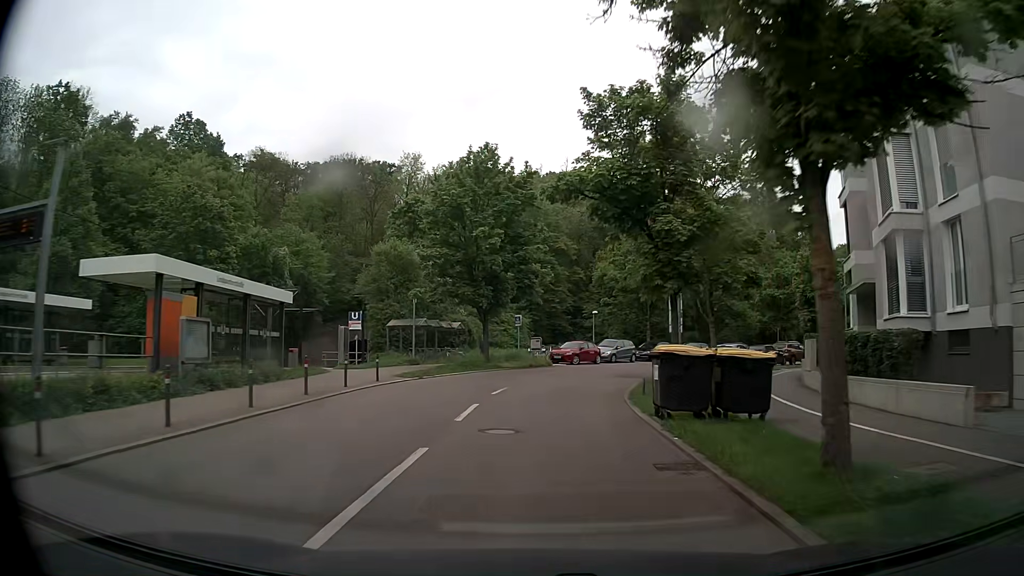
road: secondary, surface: asphalt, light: Day
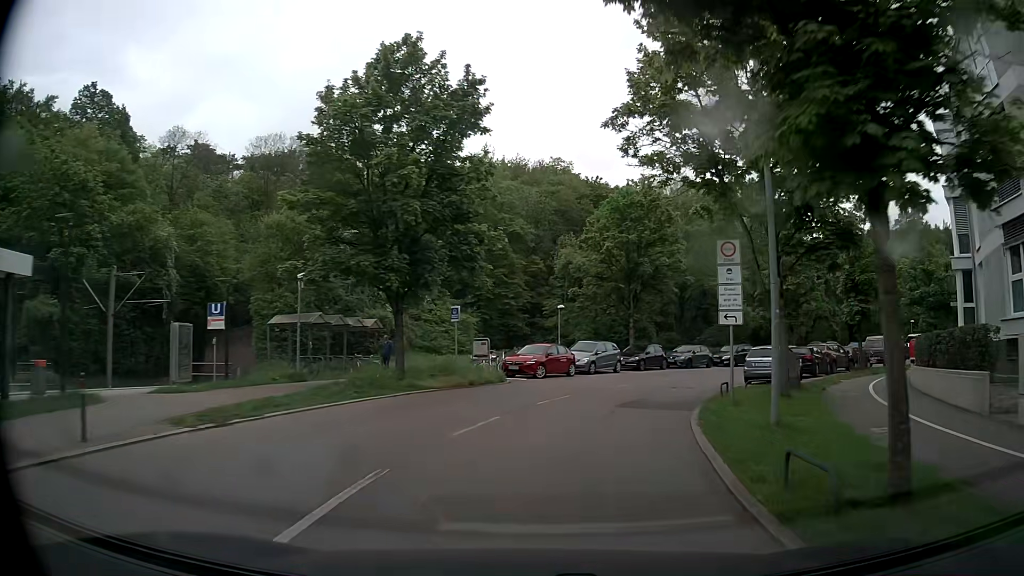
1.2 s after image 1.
(+0.2, +13.3) m; +4°
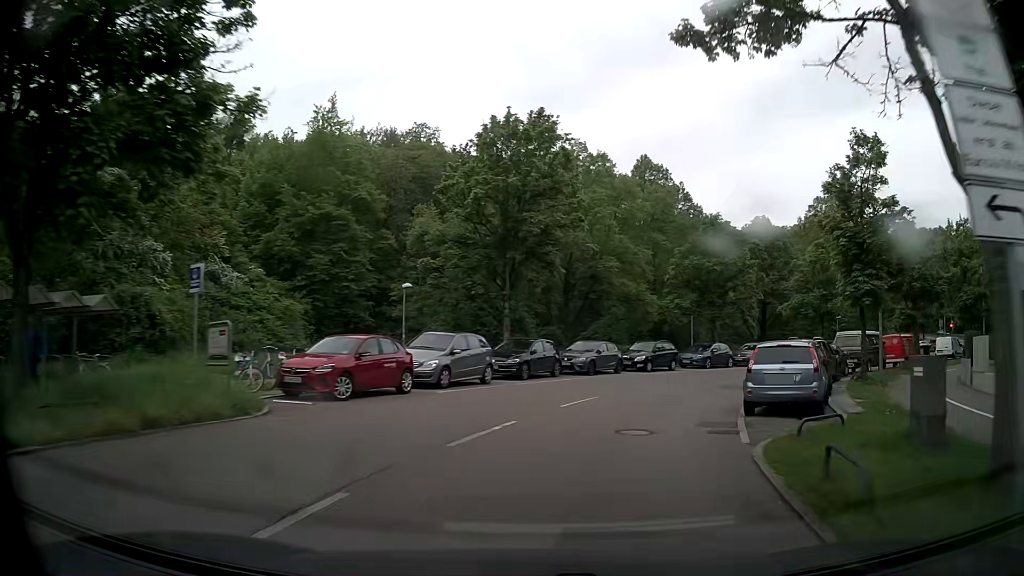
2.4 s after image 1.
(+1.1, +13.2) m; +10°
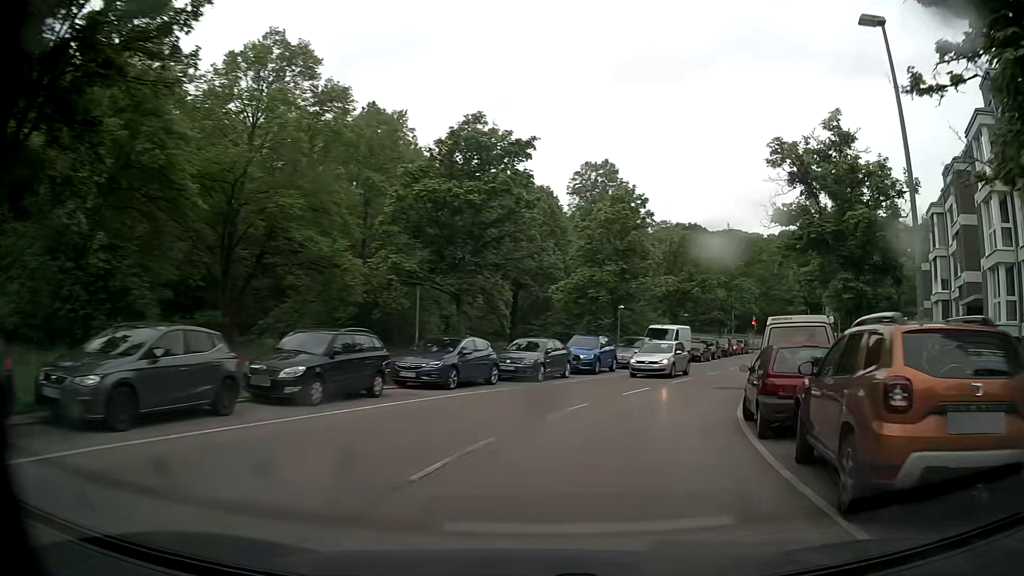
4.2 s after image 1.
(+3.8, +19.2) m; +25°
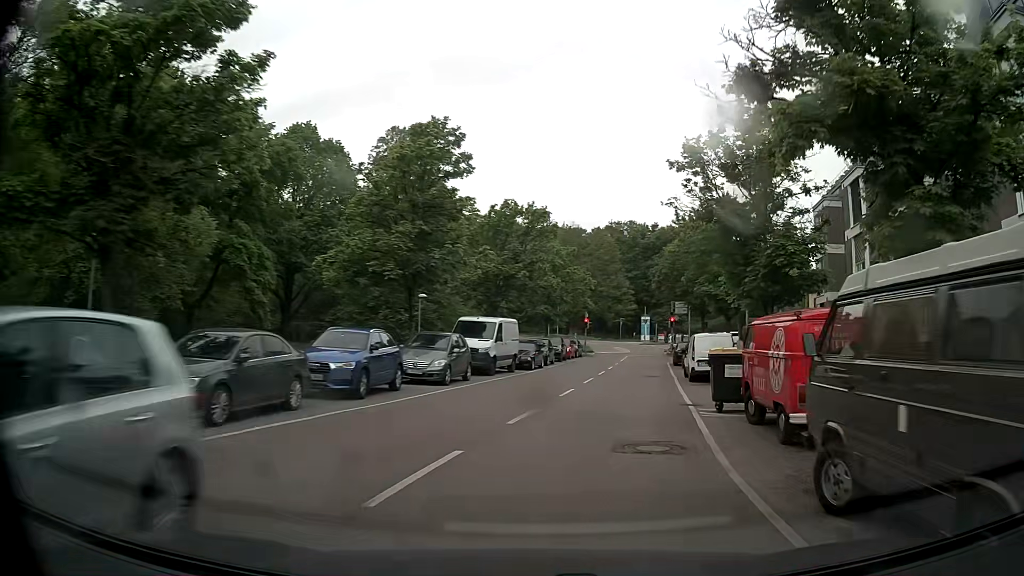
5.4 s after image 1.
(+1.7, +12.6) m; +16°
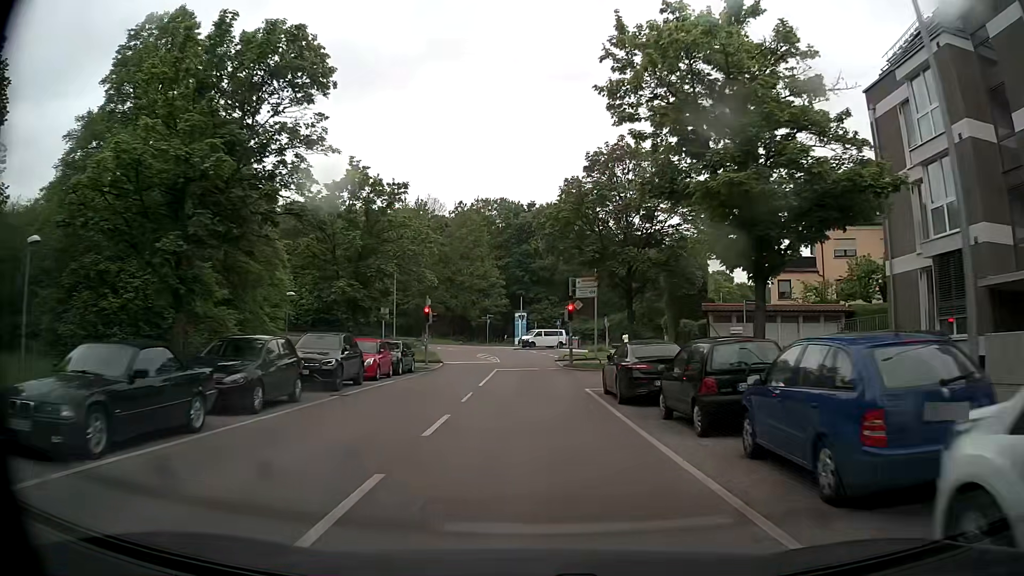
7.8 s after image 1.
(+3.3, +25.5) m; +10°
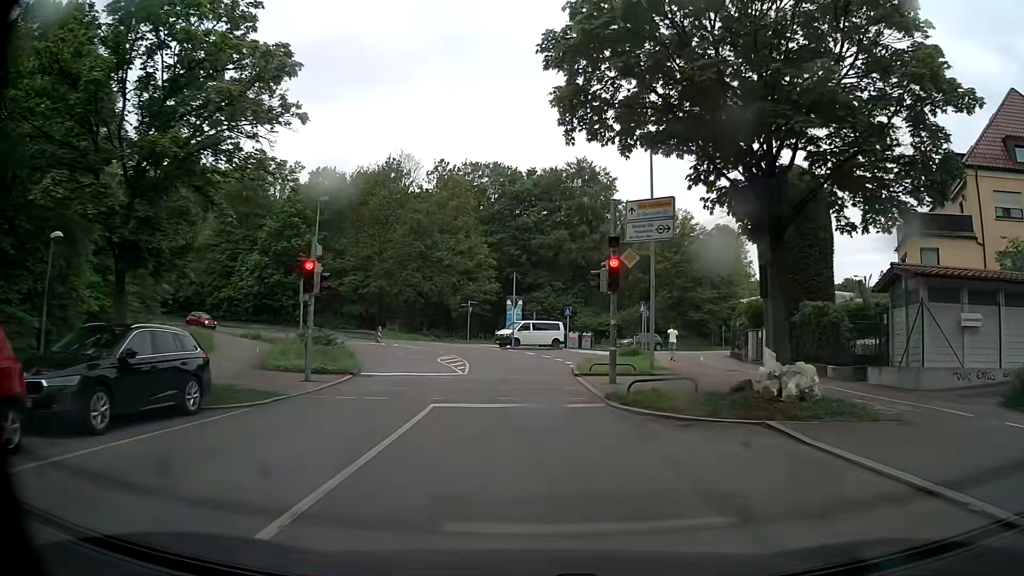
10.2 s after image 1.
(+0.3, +20.3) m; 0°
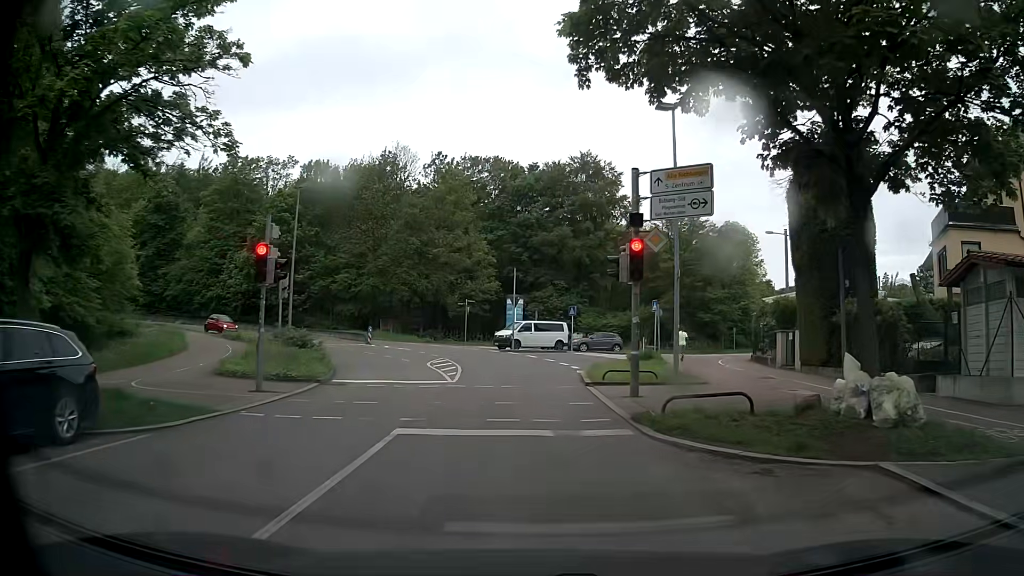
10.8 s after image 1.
(0.0, +3.4) m; +1°
(0, +10) (0, +20) (-1, +30) (-4, +40) (-8, +48) (-15, +56) (-24, +61) (-33, +64) (-43, +65) (-53, +64) m
